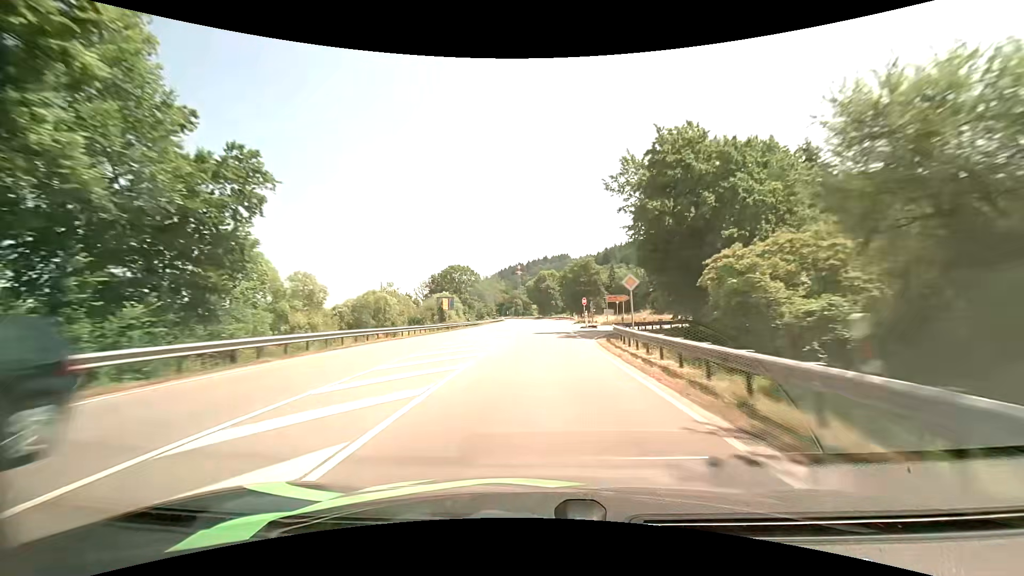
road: primary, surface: asphalt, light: Day
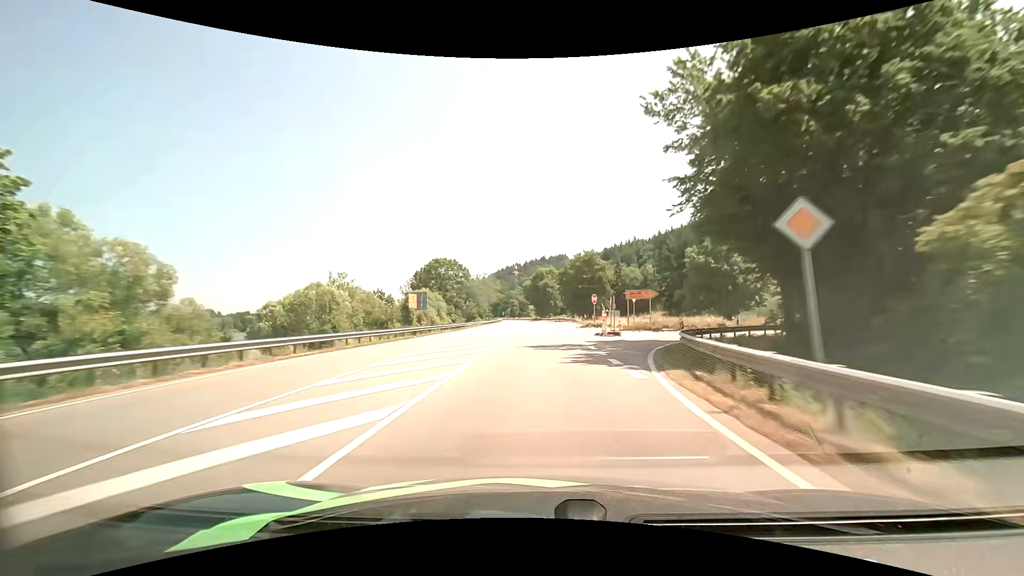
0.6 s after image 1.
(0.0, +14.2) m; 0°
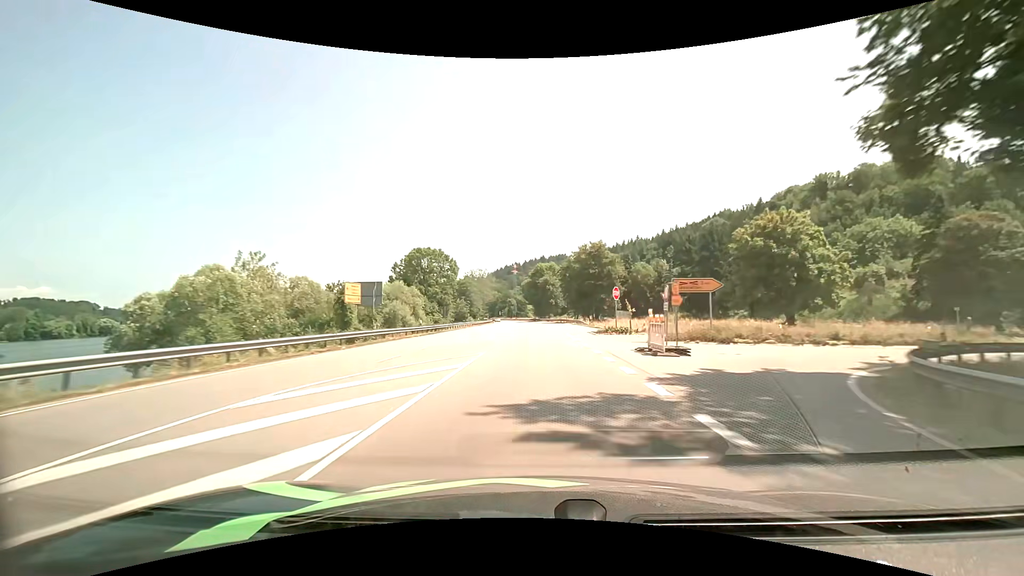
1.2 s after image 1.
(0.0, +14.2) m; 0°
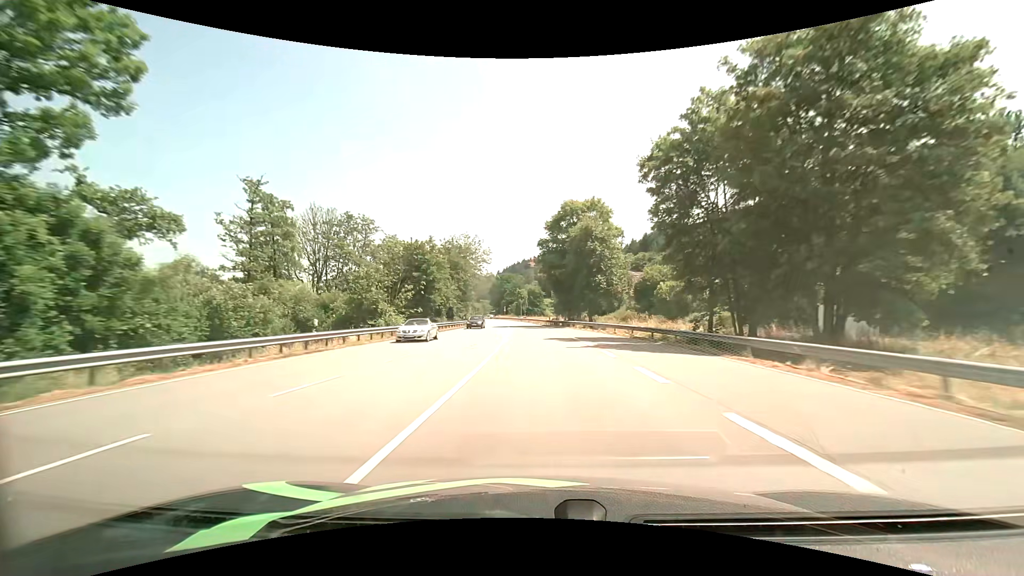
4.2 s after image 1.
(-0.8, +72.6) m; -2°
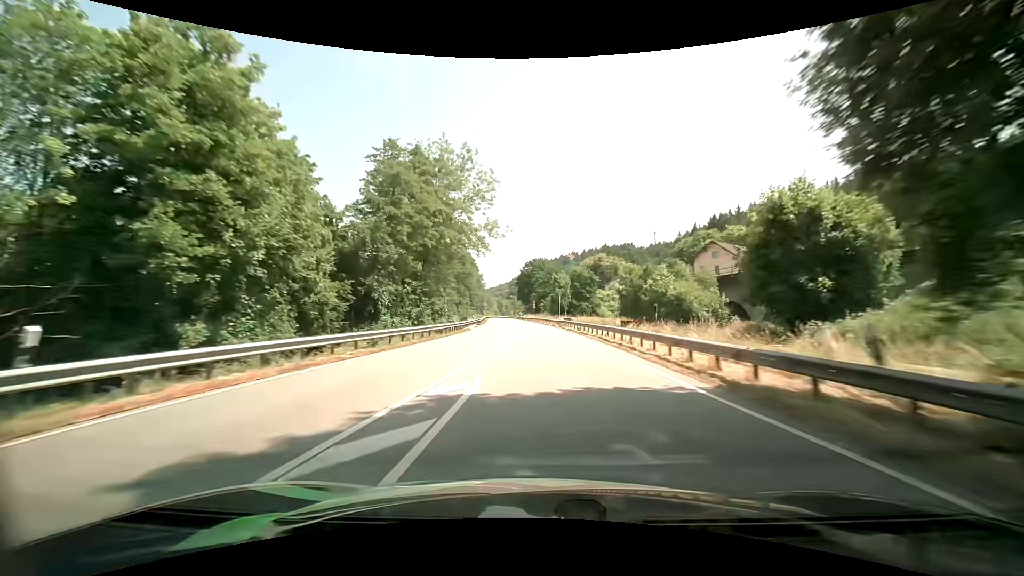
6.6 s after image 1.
(-2.1, +58.8) m; -5°
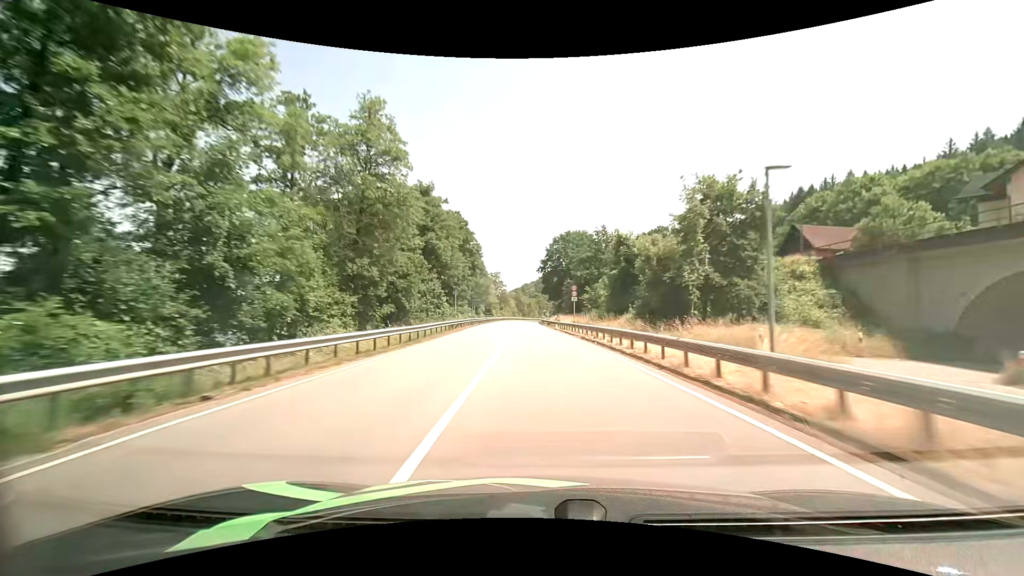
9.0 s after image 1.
(-1.5, +59.5) m; -3°
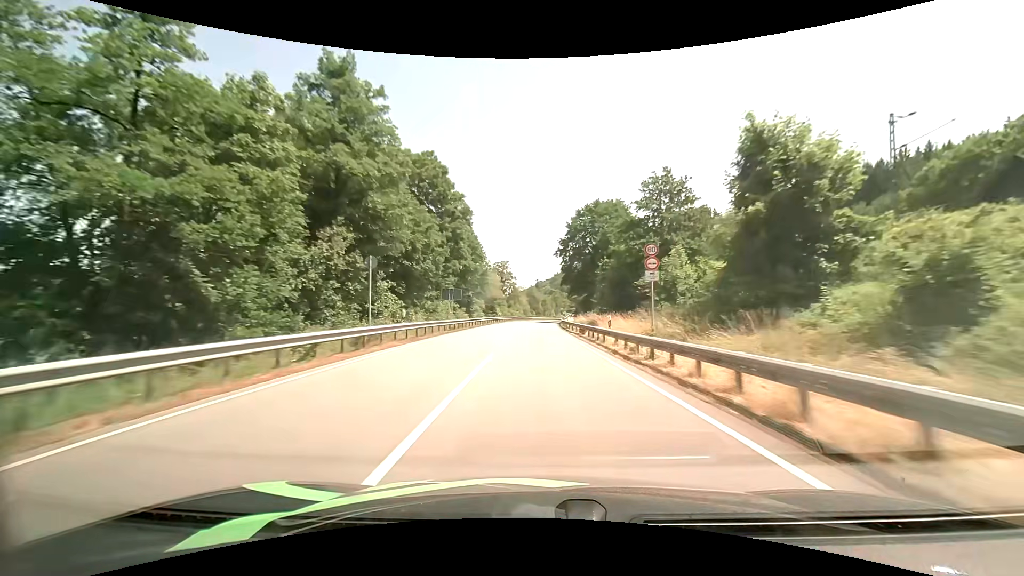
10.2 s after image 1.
(-0.5, +30.0) m; -2°
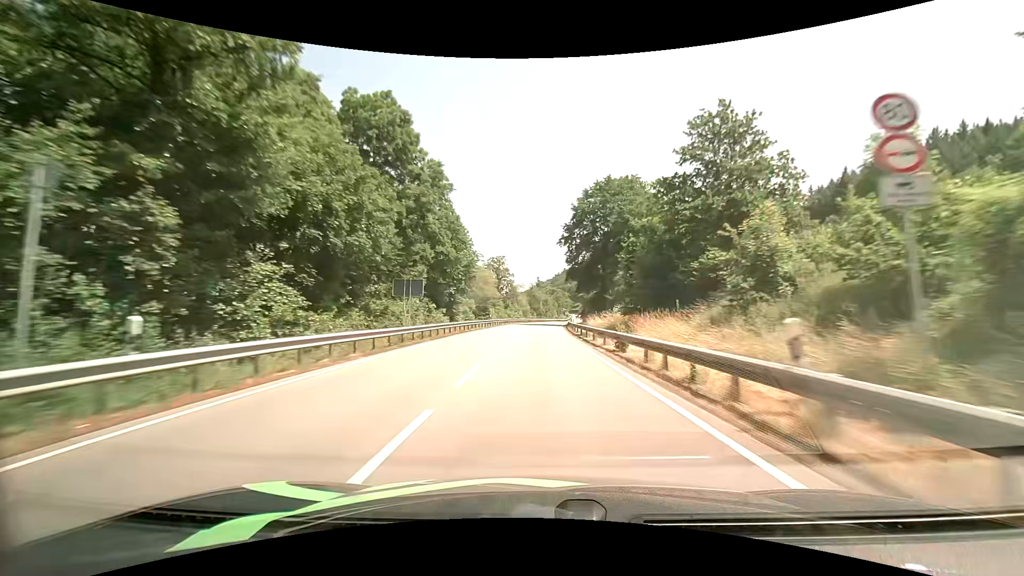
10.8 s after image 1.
(0.0, +14.9) m; 0°
(0, +10) (0, +20) (0, +30) (0, +40) (+1, +50) (+1, +60) (+2, +70) (+2, +80) (+3, +90) (+4, +100) m
